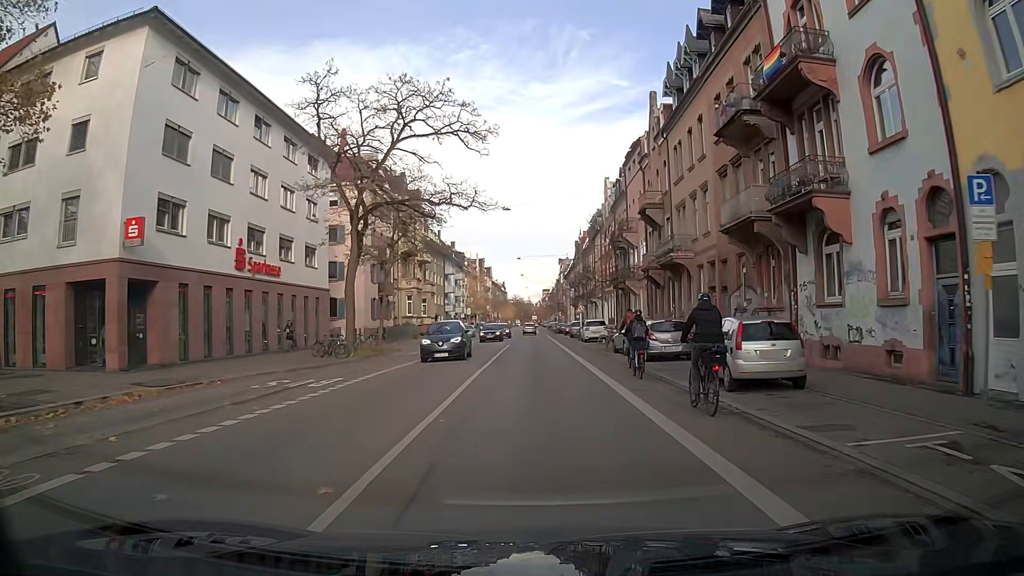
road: secondary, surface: asphalt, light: Day
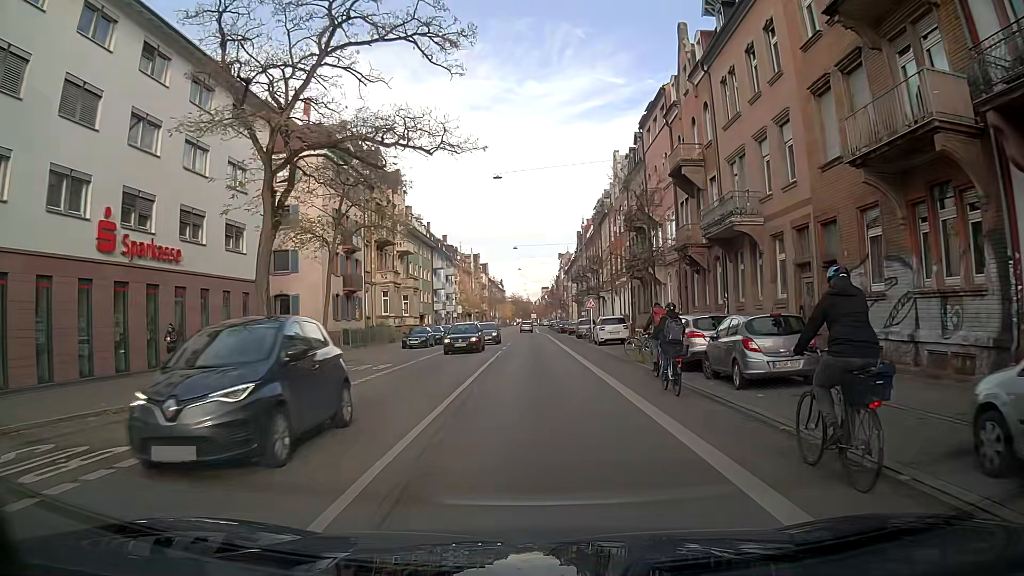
(0.0, +10.8) m; 0°
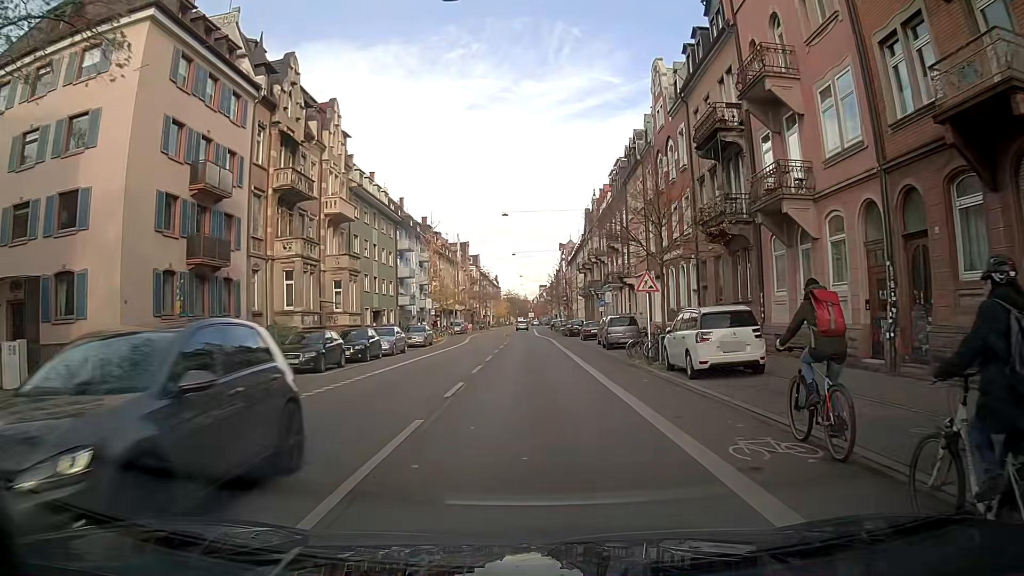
(0.0, +22.7) m; -1°
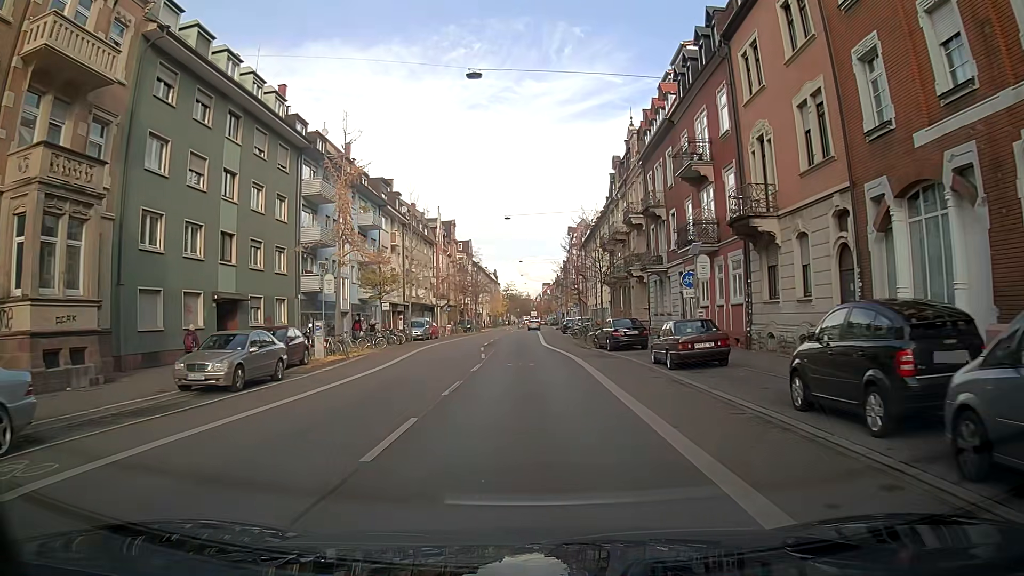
(+0.3, +29.9) m; 0°
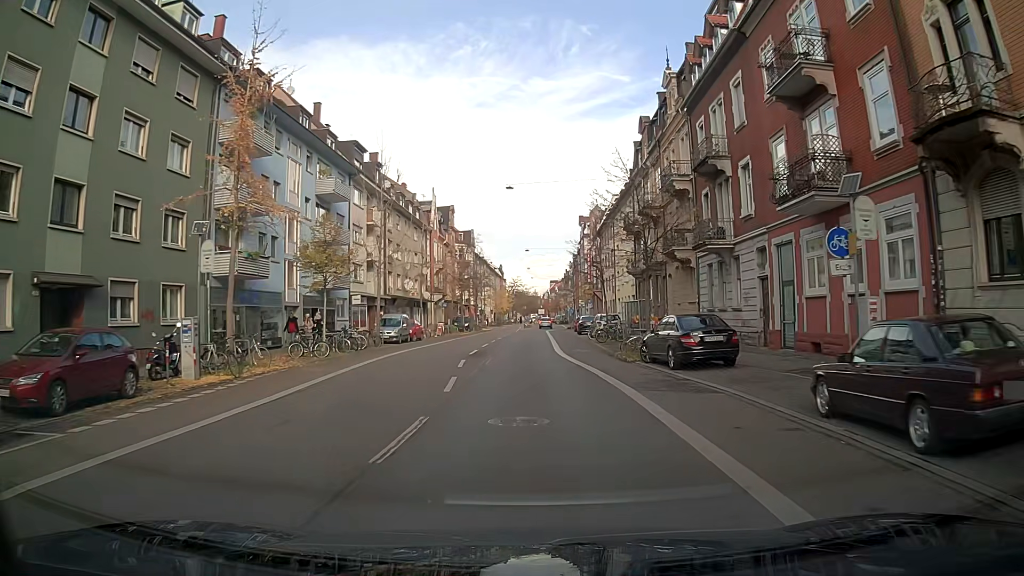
(0.0, +12.3) m; 0°
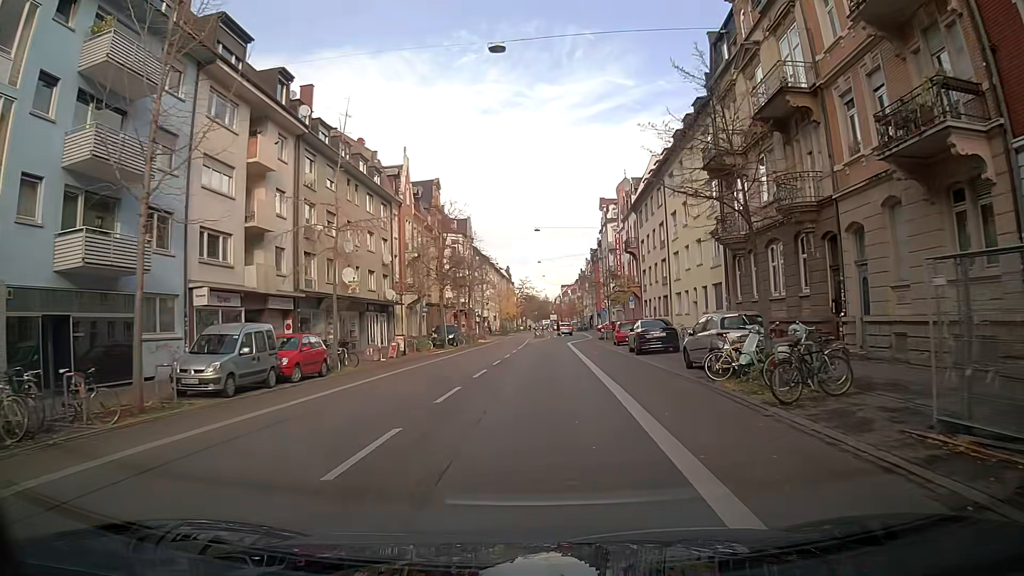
(-0.3, +24.4) m; -1°
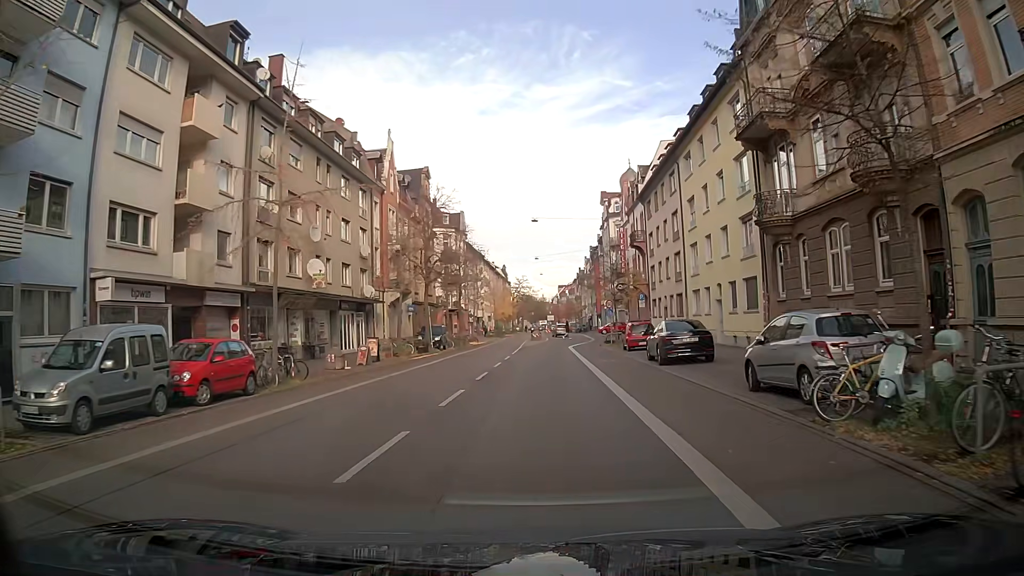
(0.0, +6.0) m; 0°
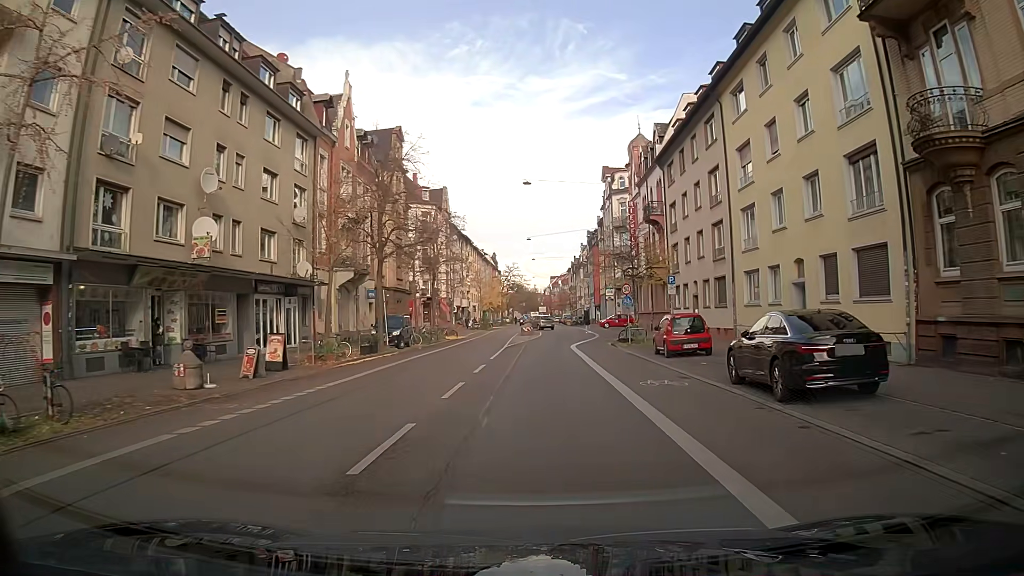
(+0.1, +11.9) m; +1°
